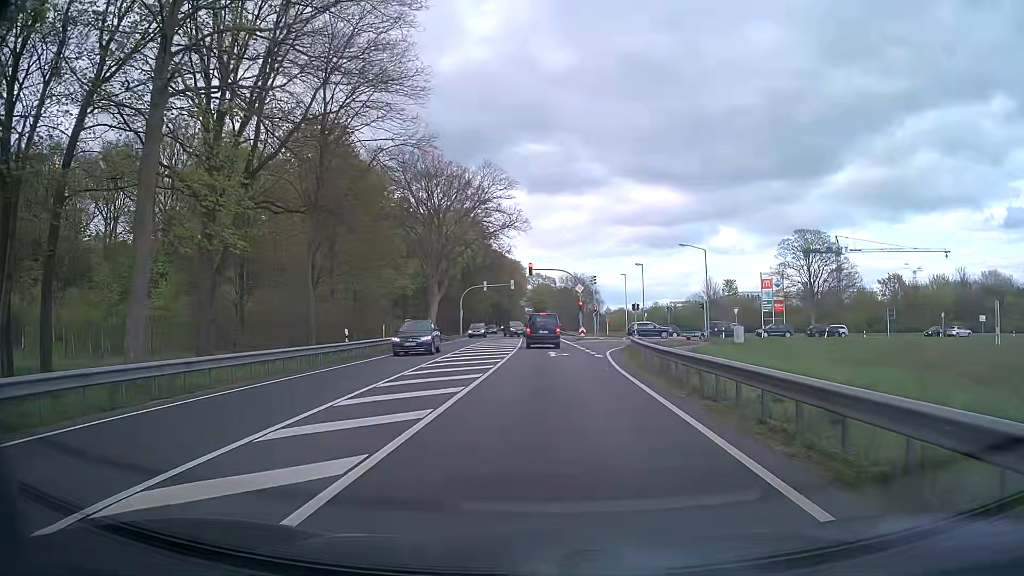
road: primary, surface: asphalt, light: Day
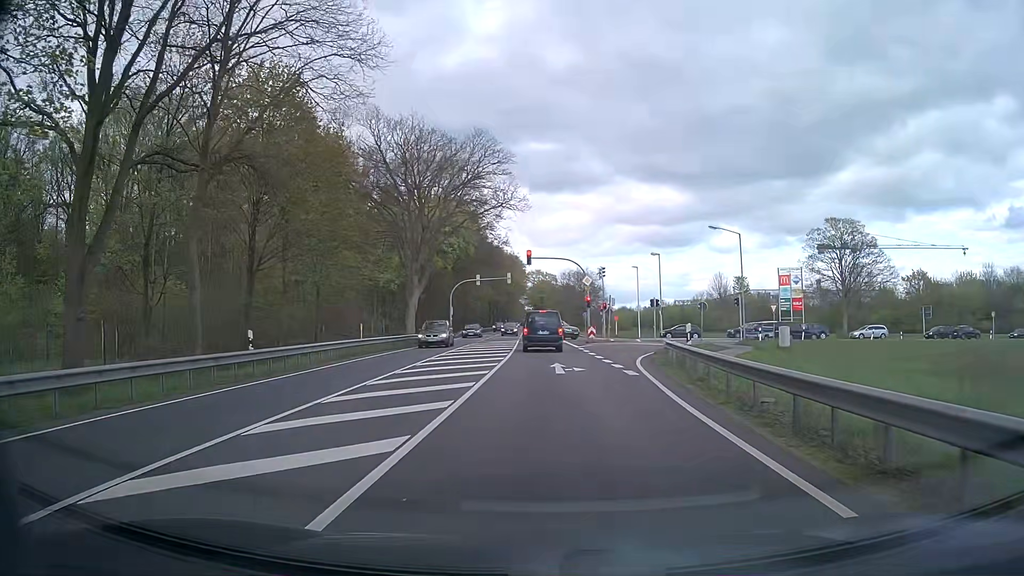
(0.0, +9.9) m; 0°
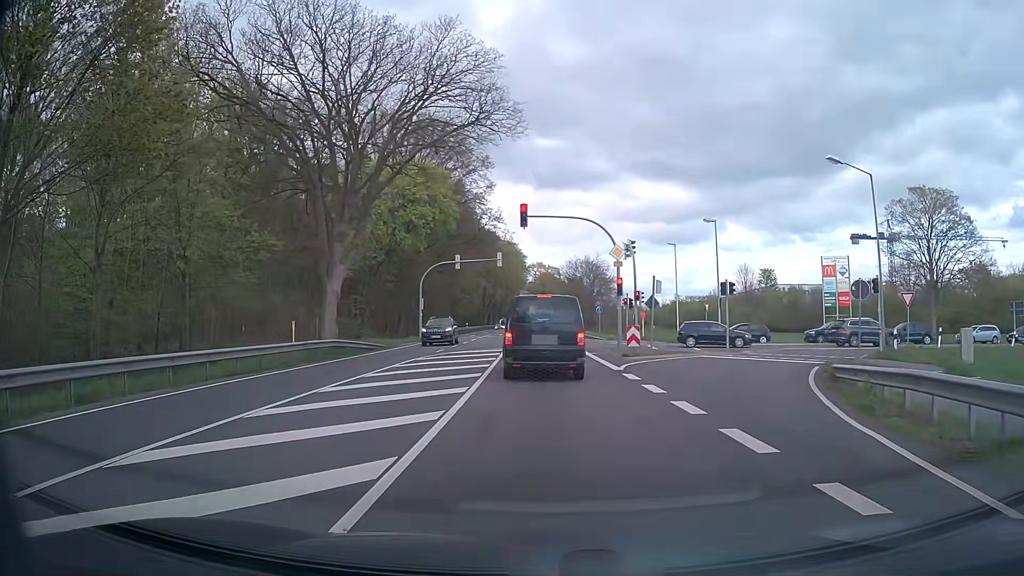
(+0.2, +19.4) m; 0°
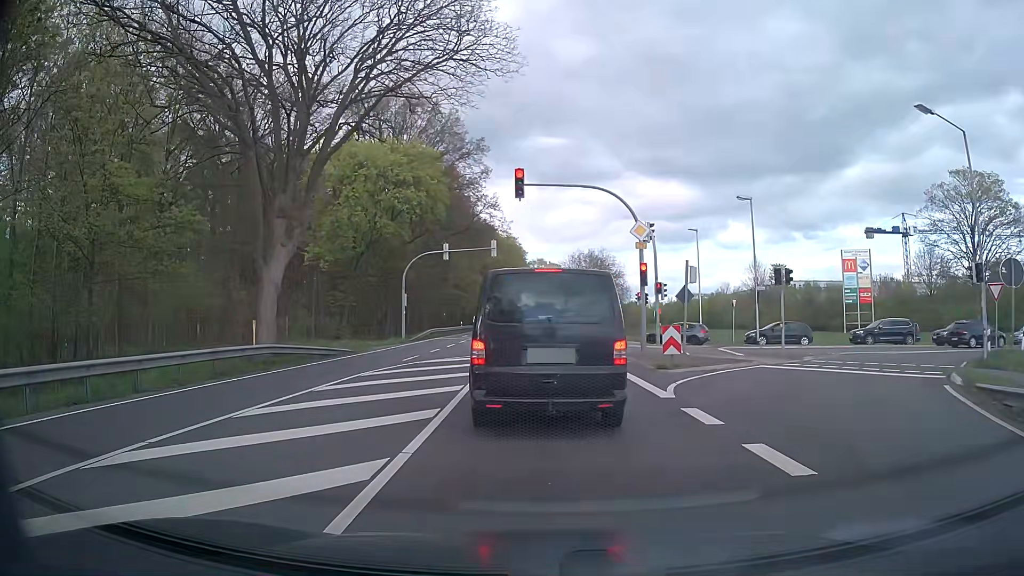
(+0.1, +7.0) m; 0°
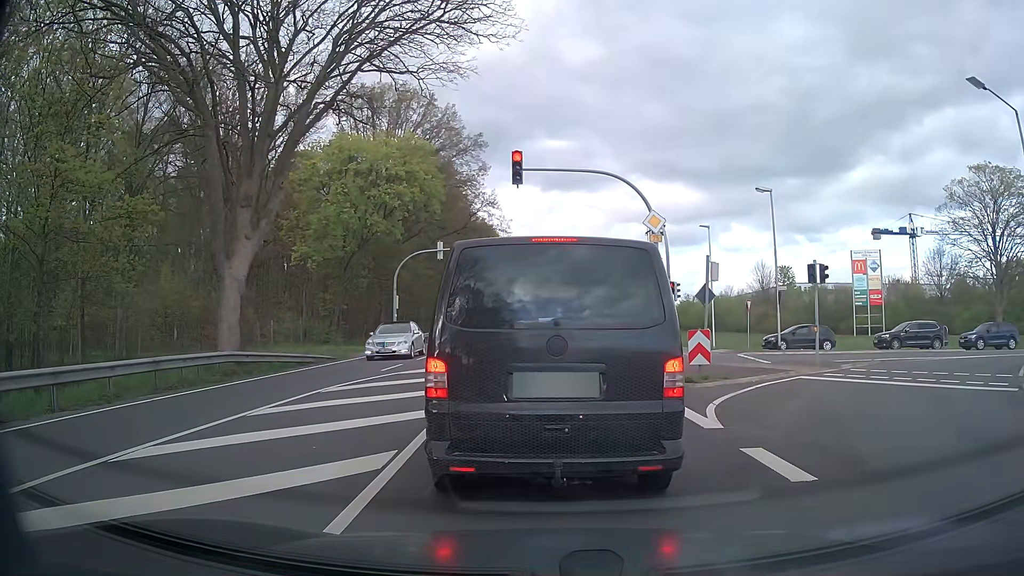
(0.0, +2.9) m; +1°
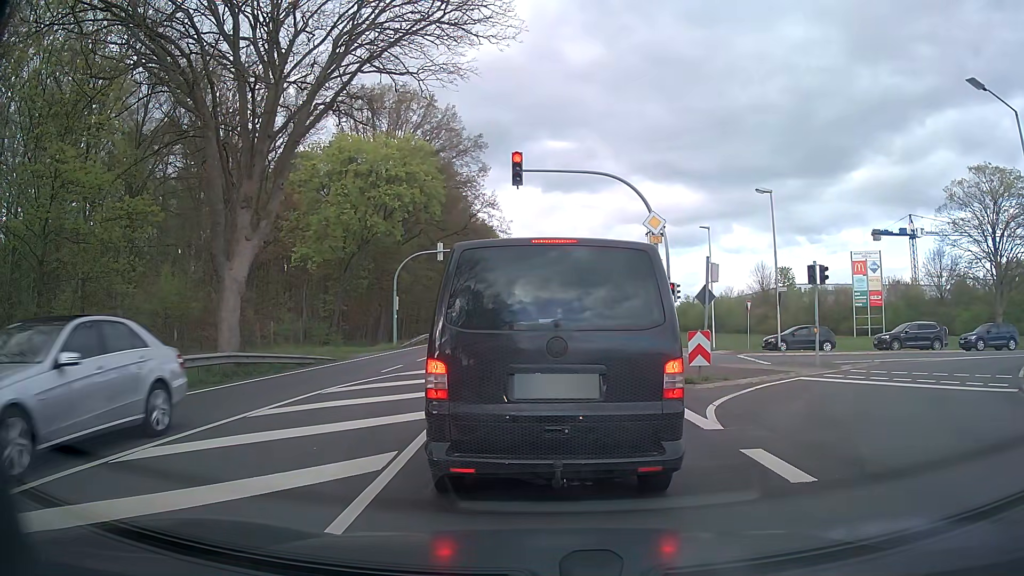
(0.0, +0.1) m; 0°
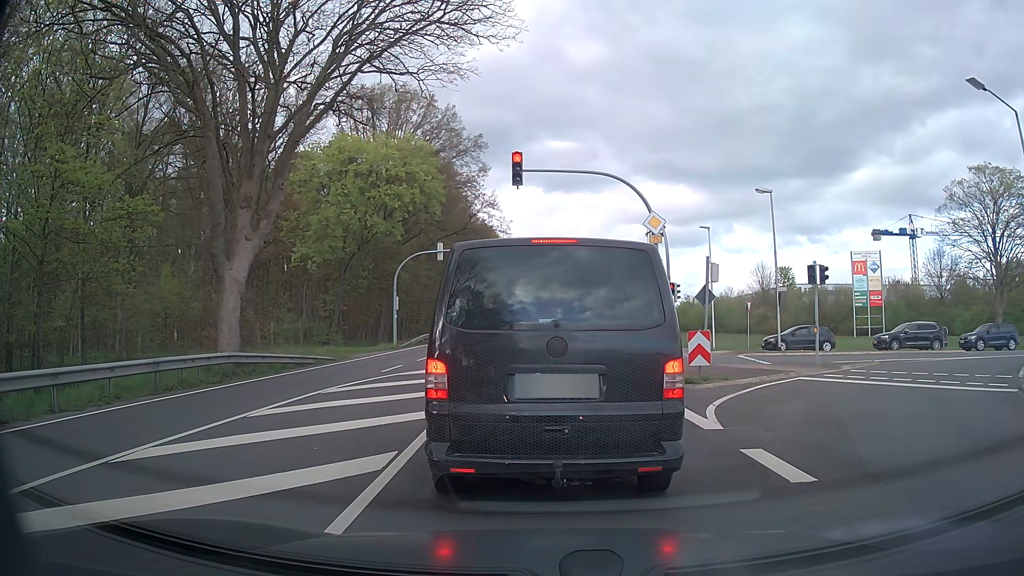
(0.0, 0.0) m; 0°
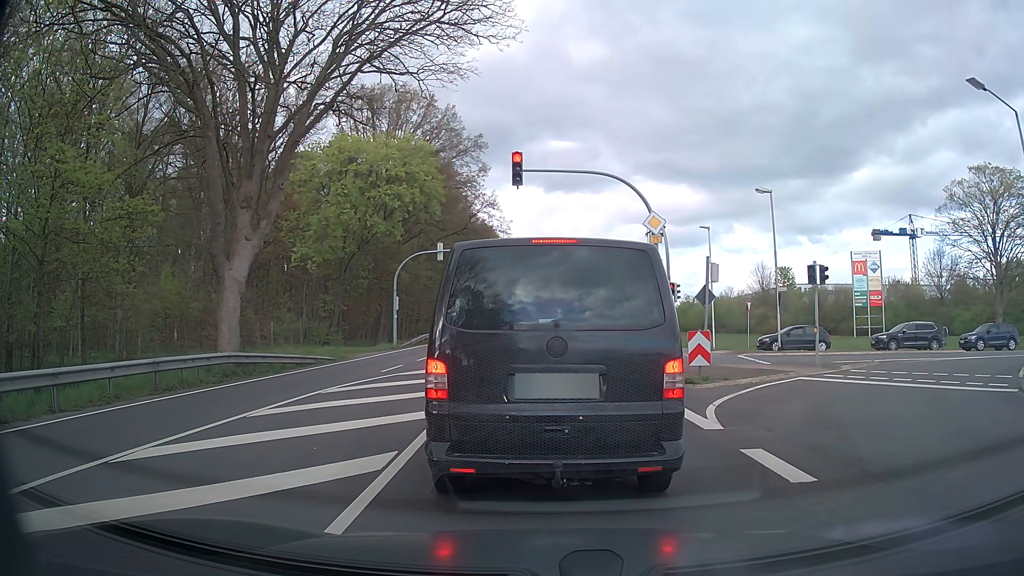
(0.0, 0.0) m; 0°
(0, +10) (0, +20) (0, +30) (0, +40) (0, +50) (-1, +60) (-1, +70) (-1, +80) (-1, +90) (-2, +100) m
